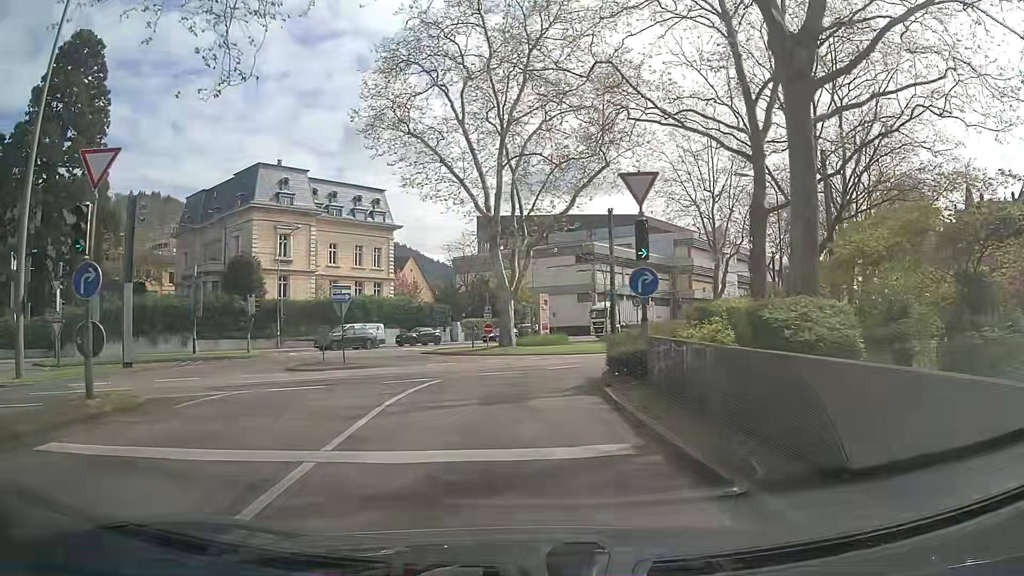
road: tertiary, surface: asphalt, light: Day
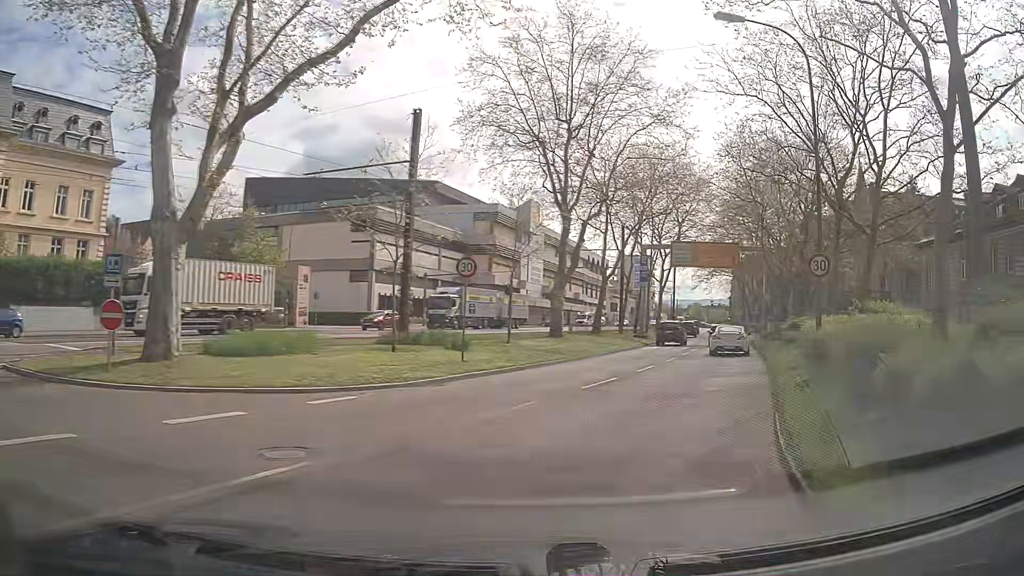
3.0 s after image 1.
(+1.0, +21.4) m; +17°
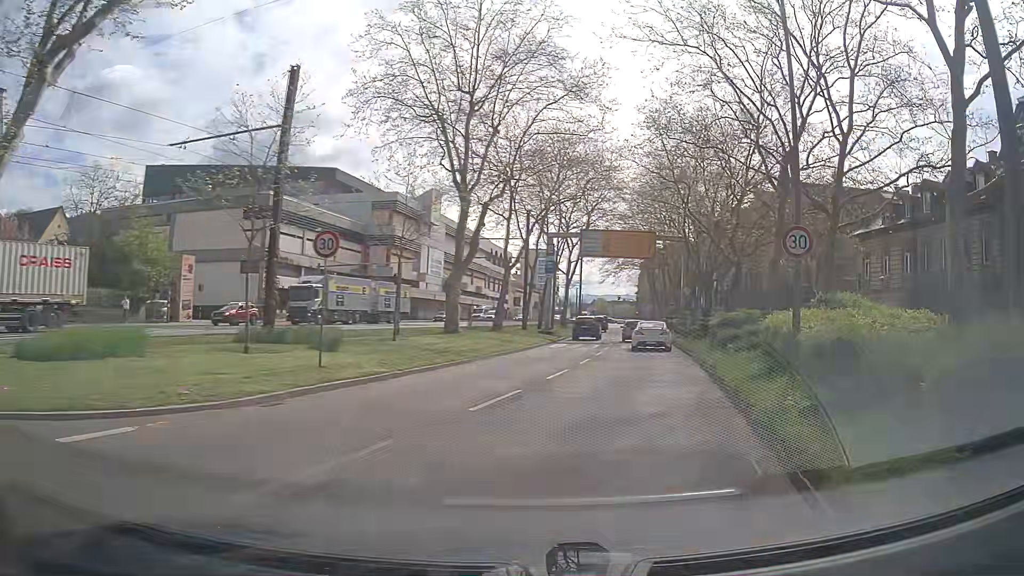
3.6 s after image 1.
(+0.3, +4.3) m; +9°
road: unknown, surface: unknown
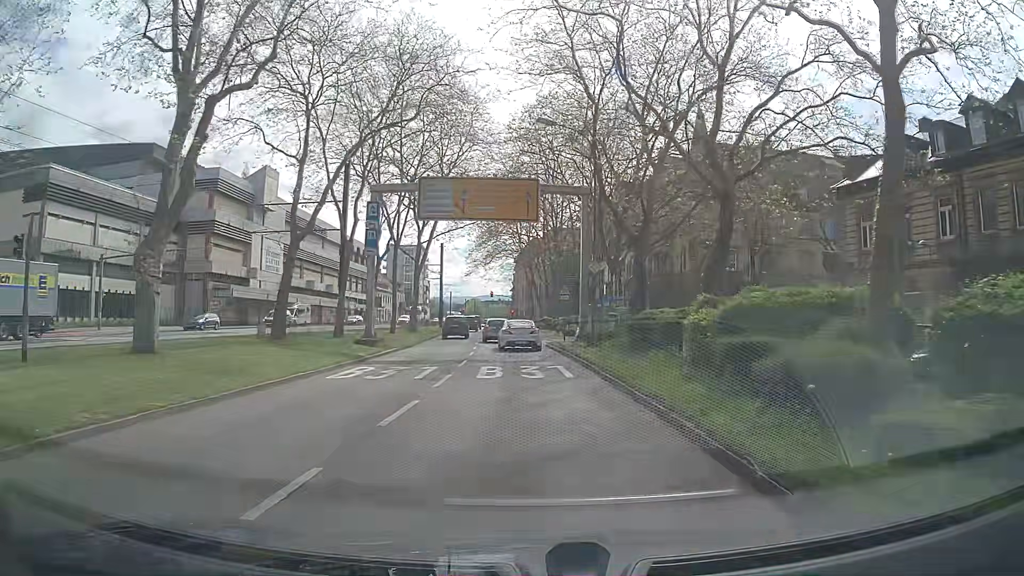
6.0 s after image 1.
(+2.7, +17.8) m; +11°
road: primary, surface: asphalt
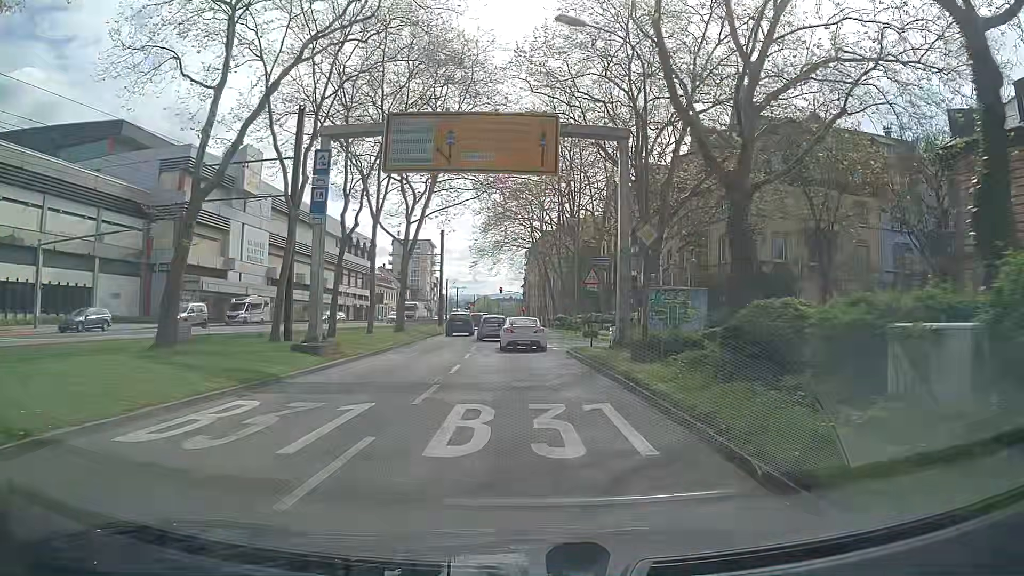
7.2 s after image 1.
(-0.2, +9.5) m; -1°
